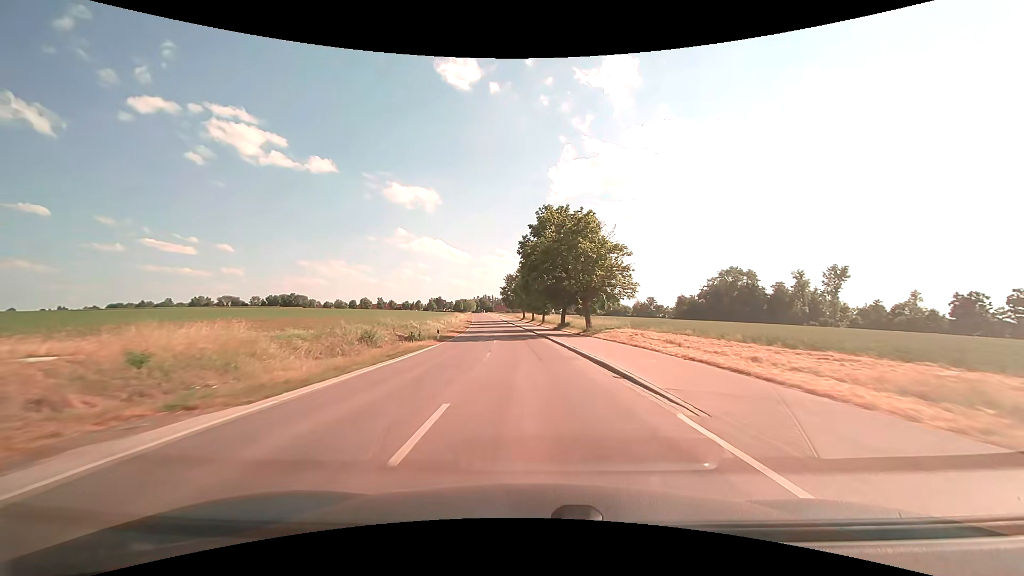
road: secondary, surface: asphalt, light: Day
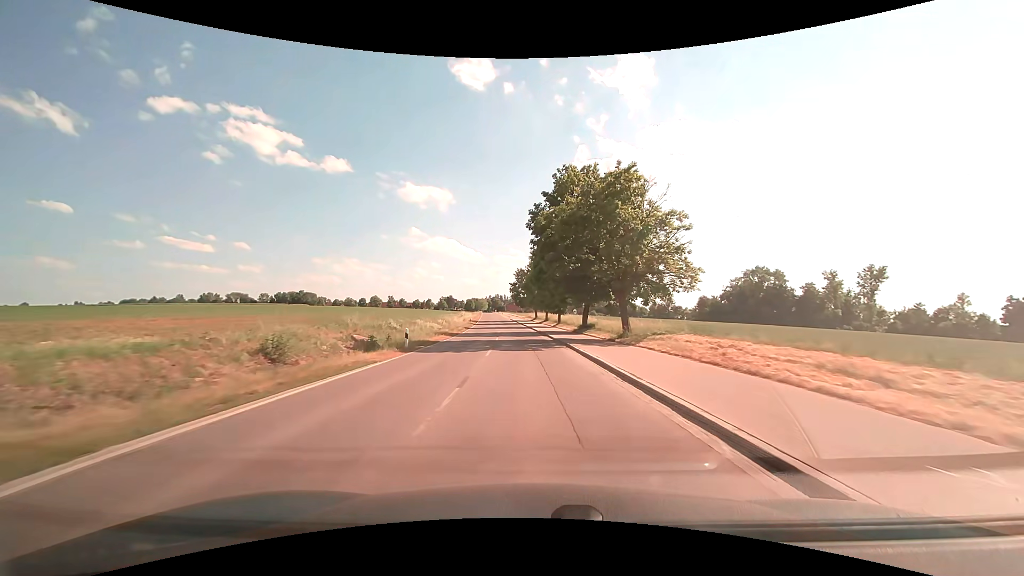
(-0.2, +11.2) m; -1°
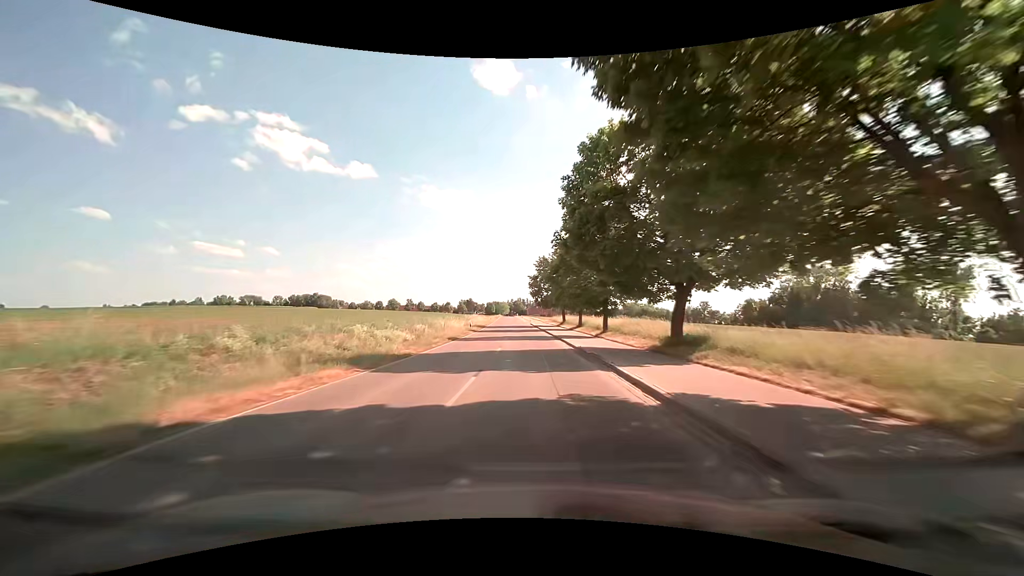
(-0.5, +22.2) m; -3°
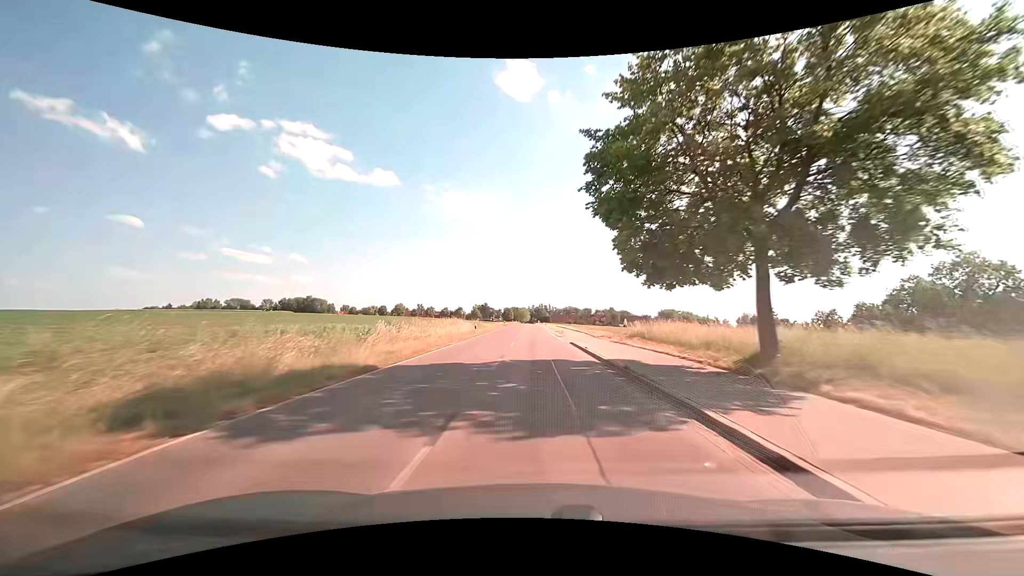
(-1.7, +54.6) m; -3°
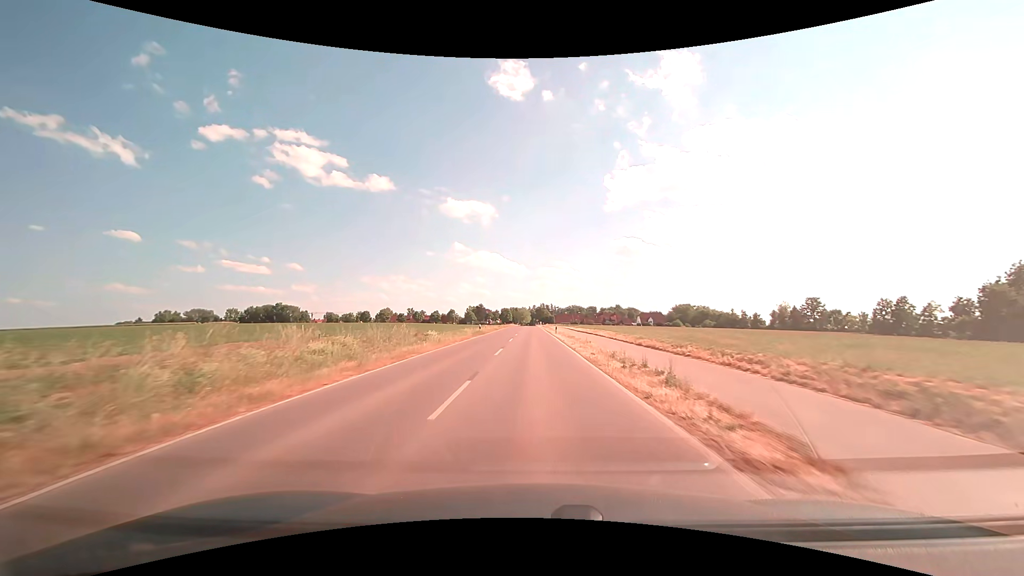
(+0.1, +42.8) m; 0°
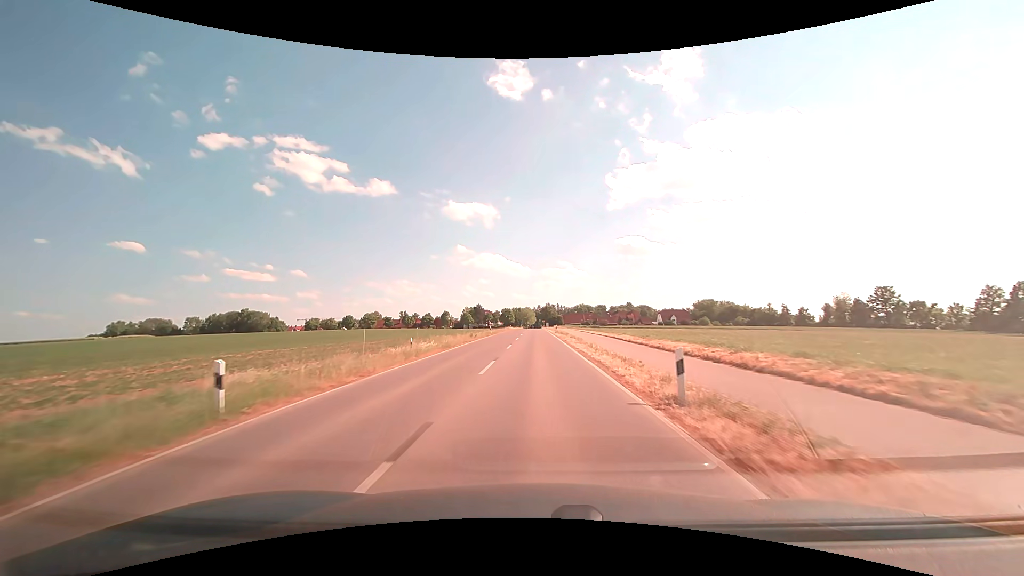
(-0.3, +42.3) m; -1°
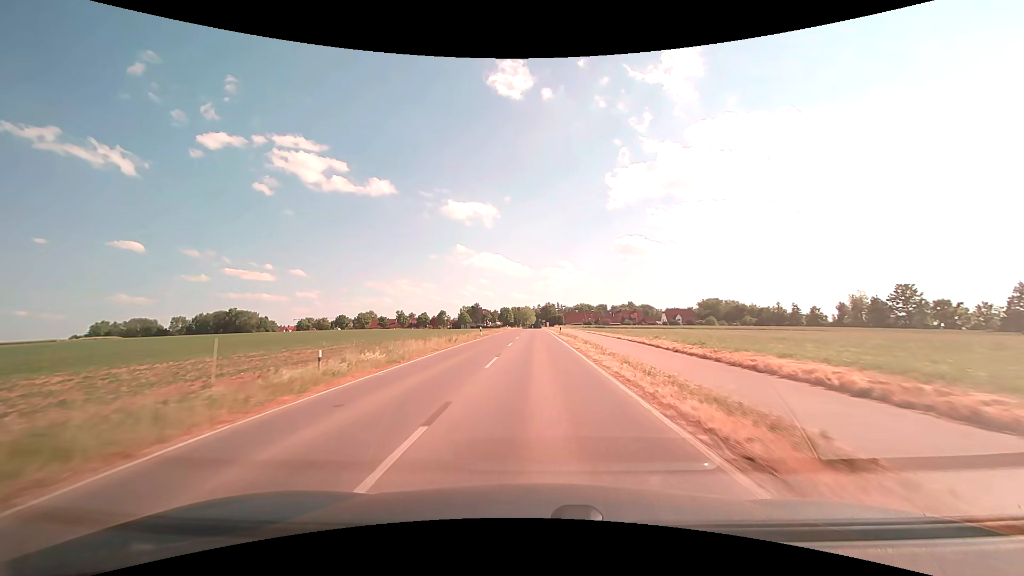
(0.0, +10.5) m; 0°
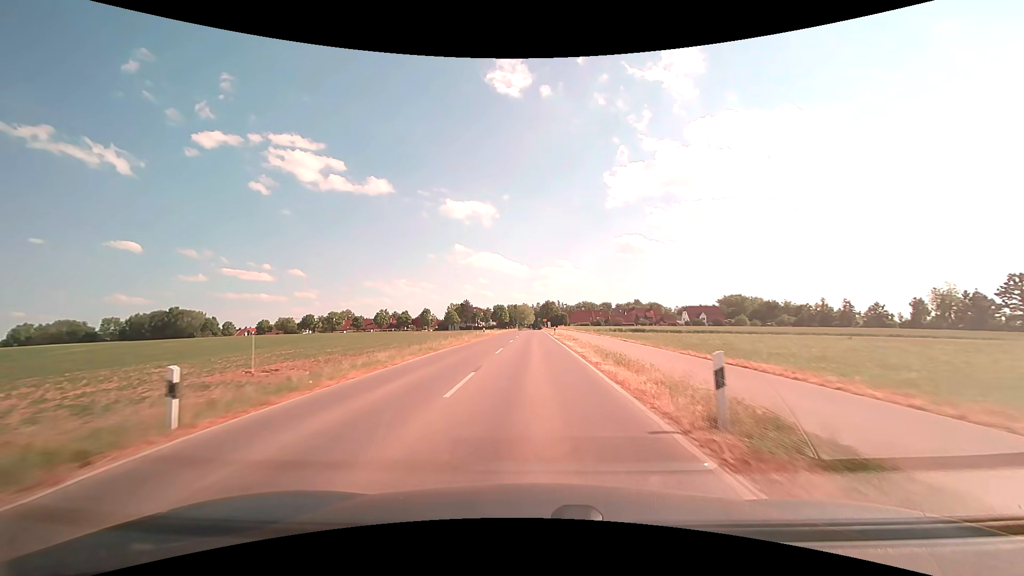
(0.0, +41.8) m; 0°
(0, +10) (0, +20) (0, +30) (0, +40) (0, +50) (0, +60) (0, +70) (0, +80) (0, +90) (0, +100) m
